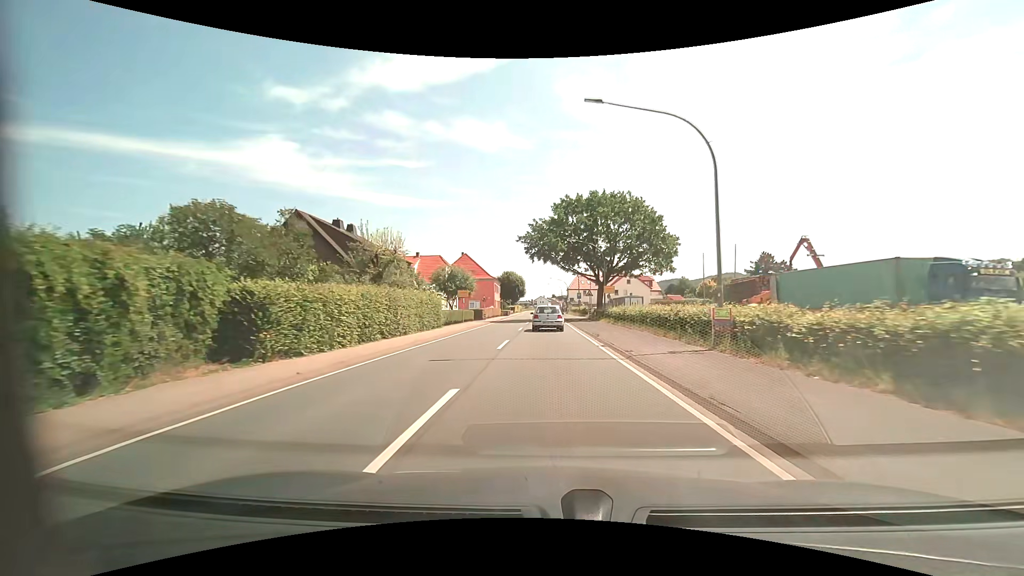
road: primary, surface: asphalt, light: Day
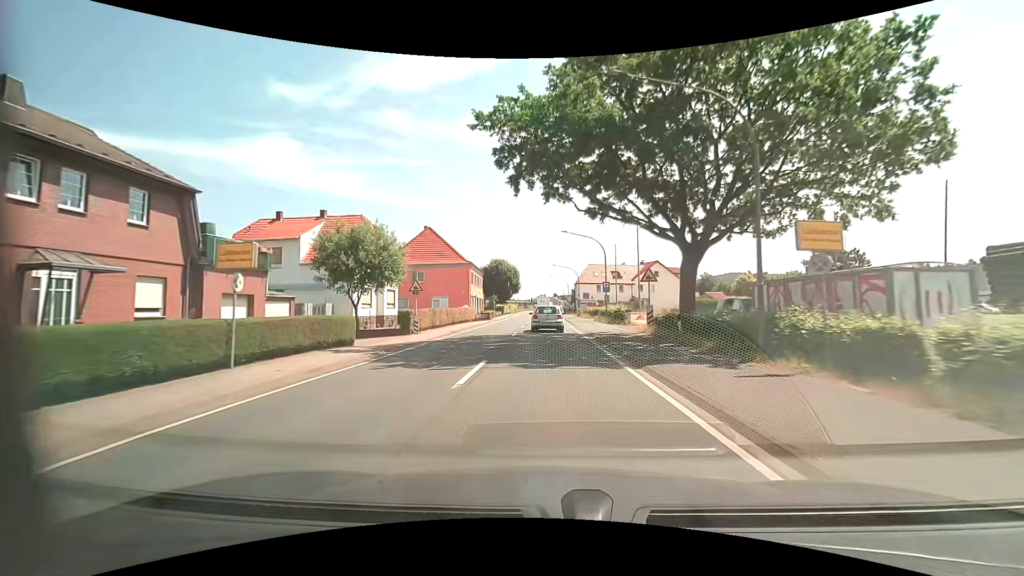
(0.0, +32.2) m; 0°
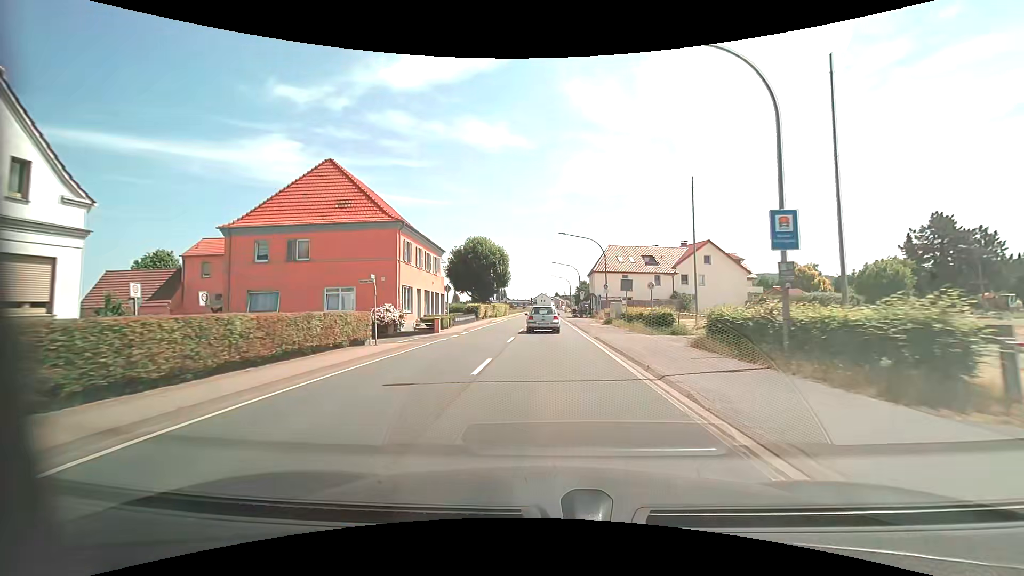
(0.0, +31.5) m; 0°
(0, +10) (0, +20) (0, +30) (0, +40) (0, +50) (0, +60) (0, +70) (0, +80) (0, +90) (0, +100) m
